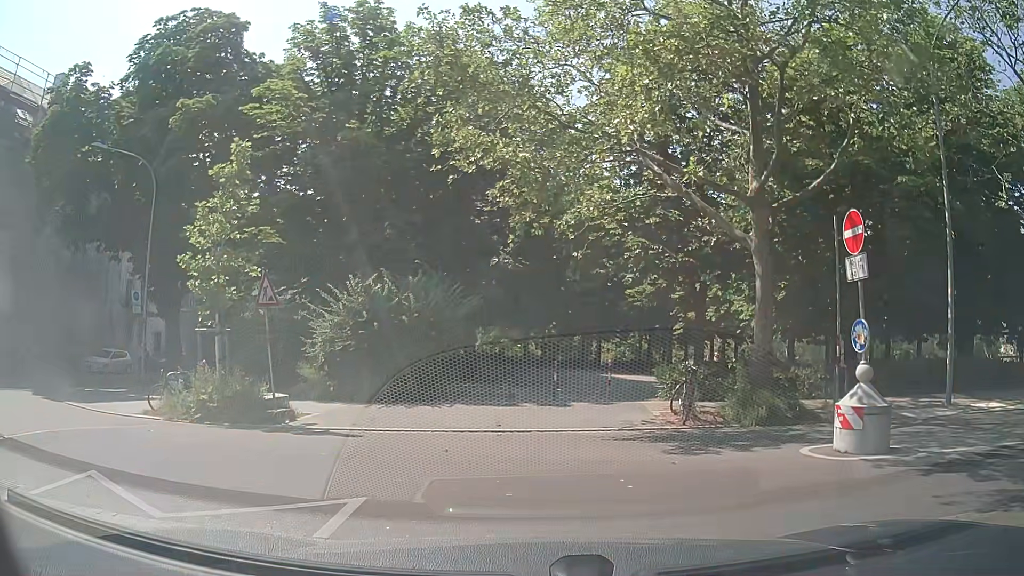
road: service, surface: paved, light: Day
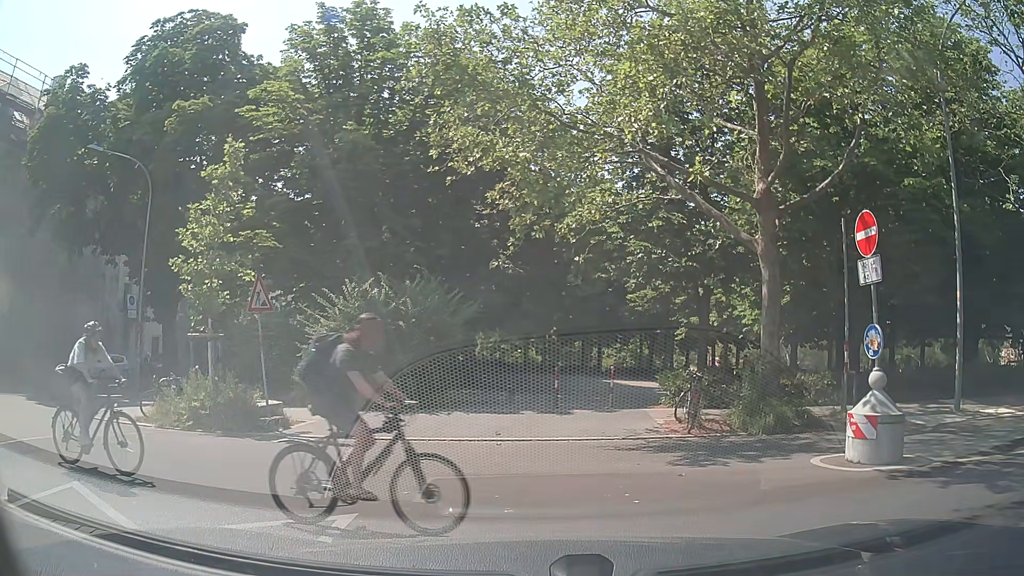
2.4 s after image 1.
(0.0, +0.4) m; 0°
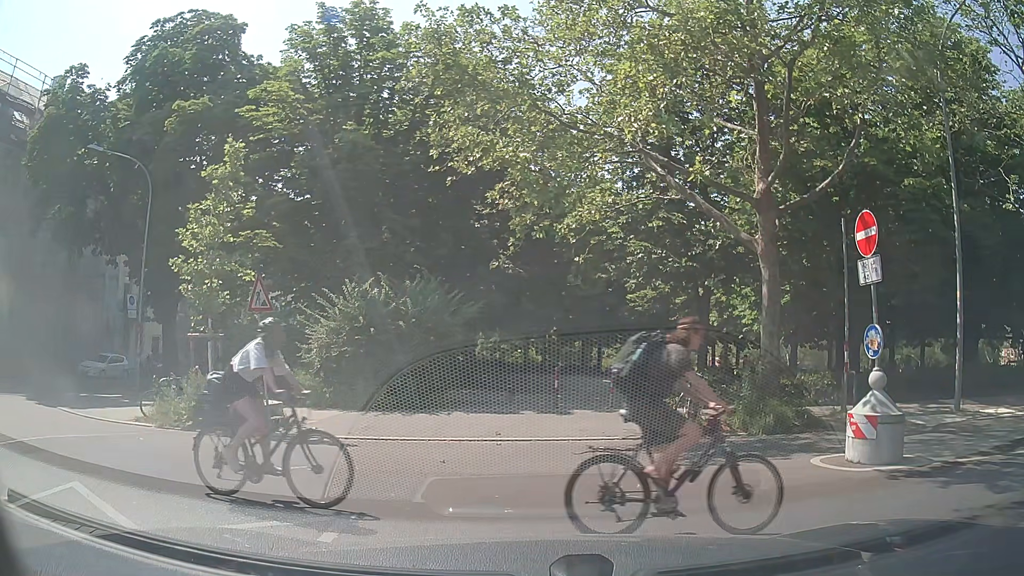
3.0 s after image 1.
(0.0, 0.0) m; 0°
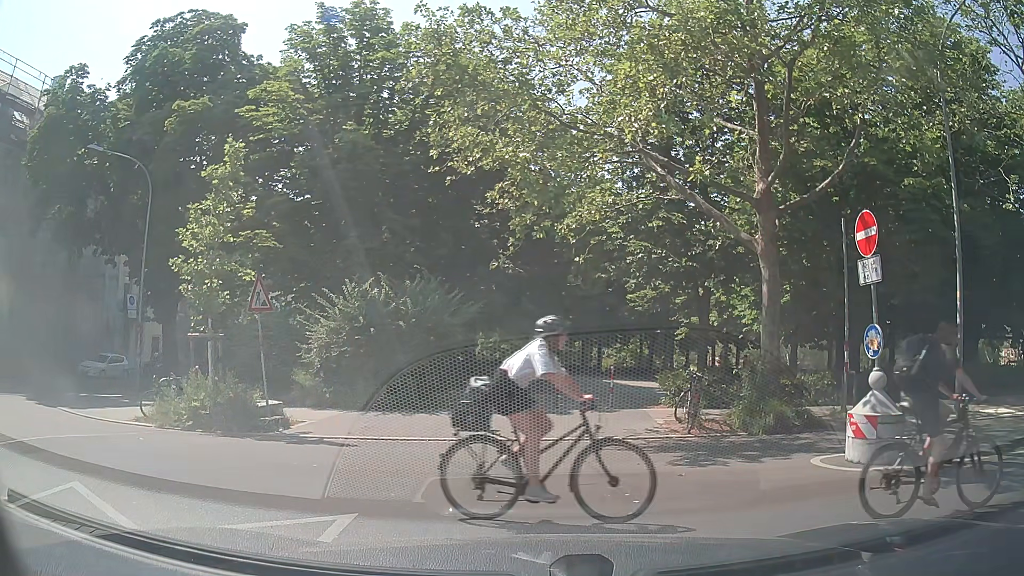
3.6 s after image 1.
(0.0, 0.0) m; 0°
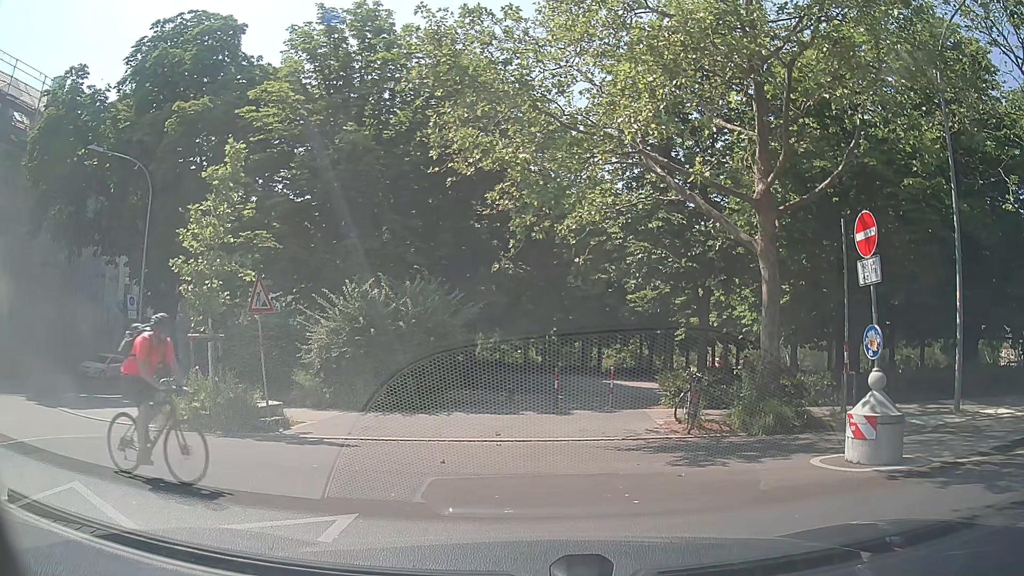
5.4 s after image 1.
(0.0, 0.0) m; 0°
